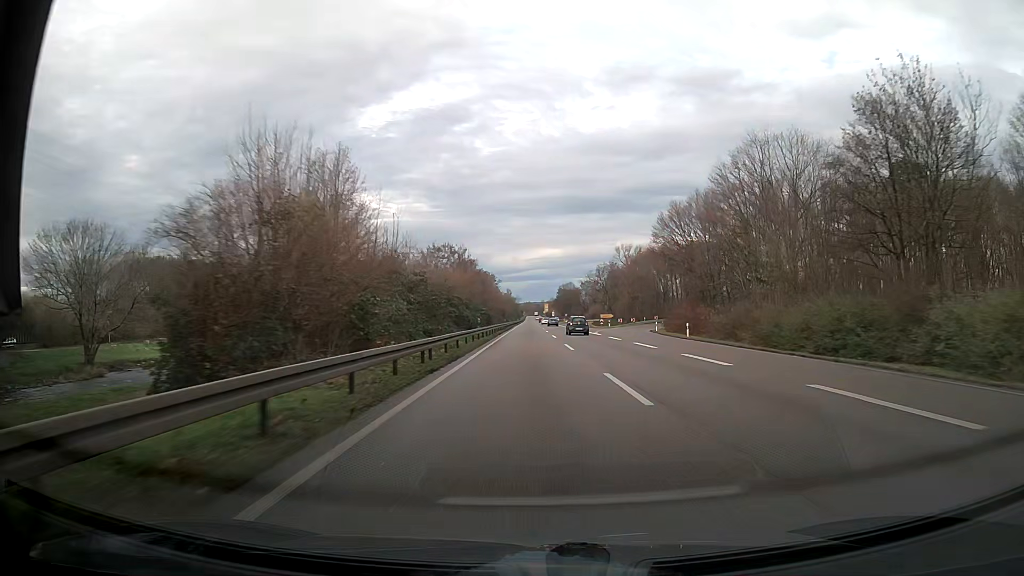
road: trunk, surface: asphalt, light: Day
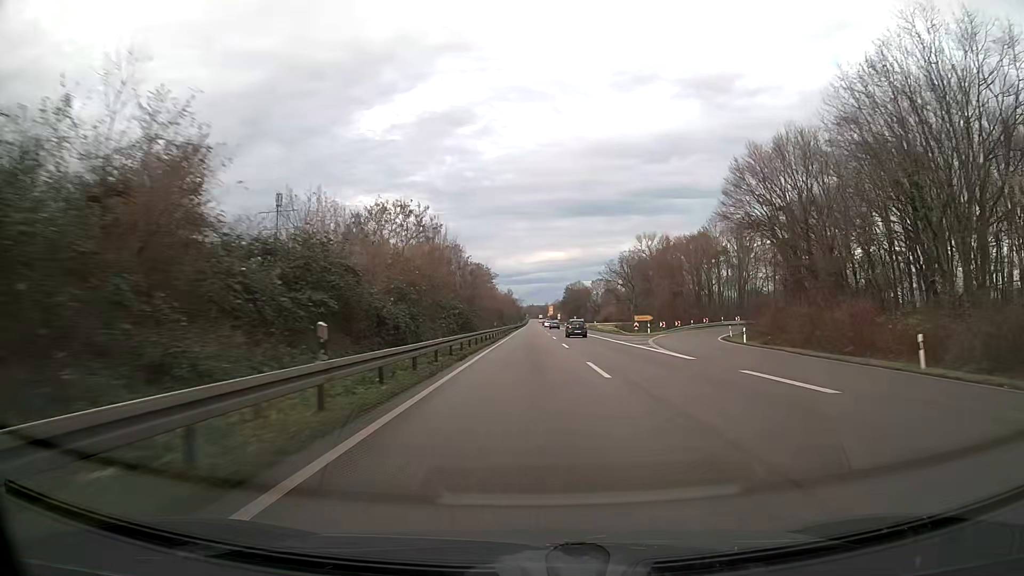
(-0.2, +31.2) m; -1°
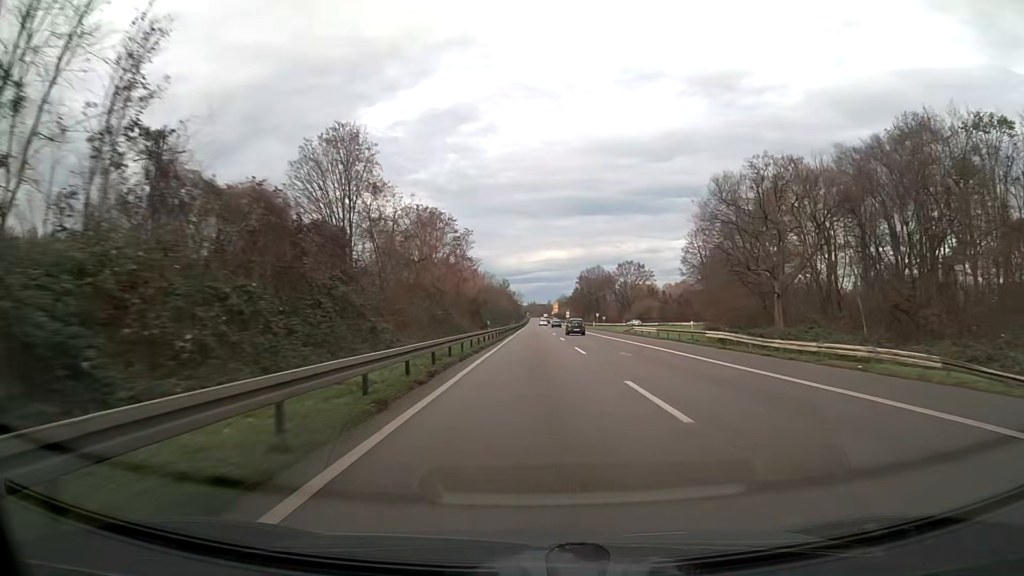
(-0.1, +62.5) m; 0°
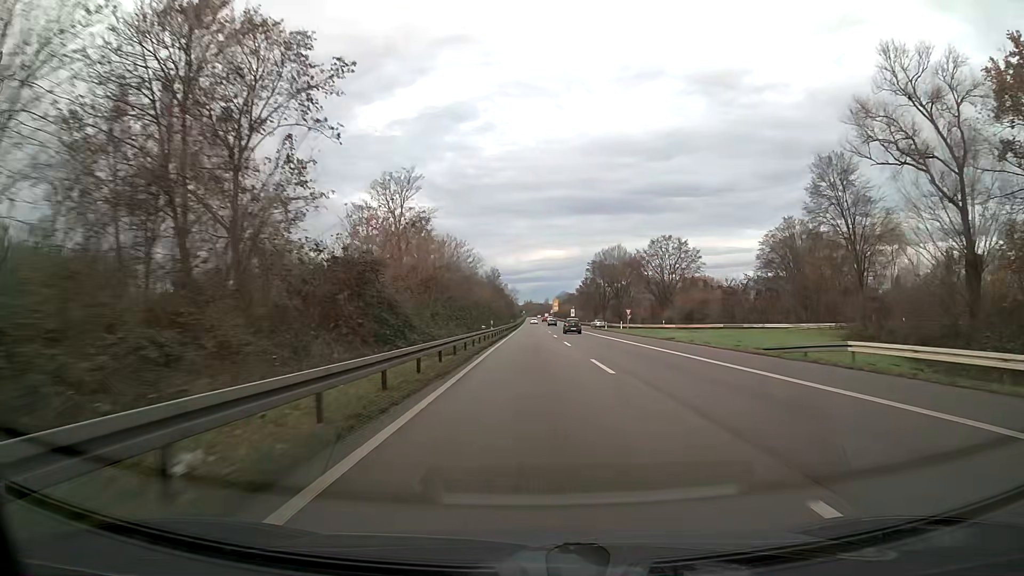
(+0.1, +46.9) m; 0°
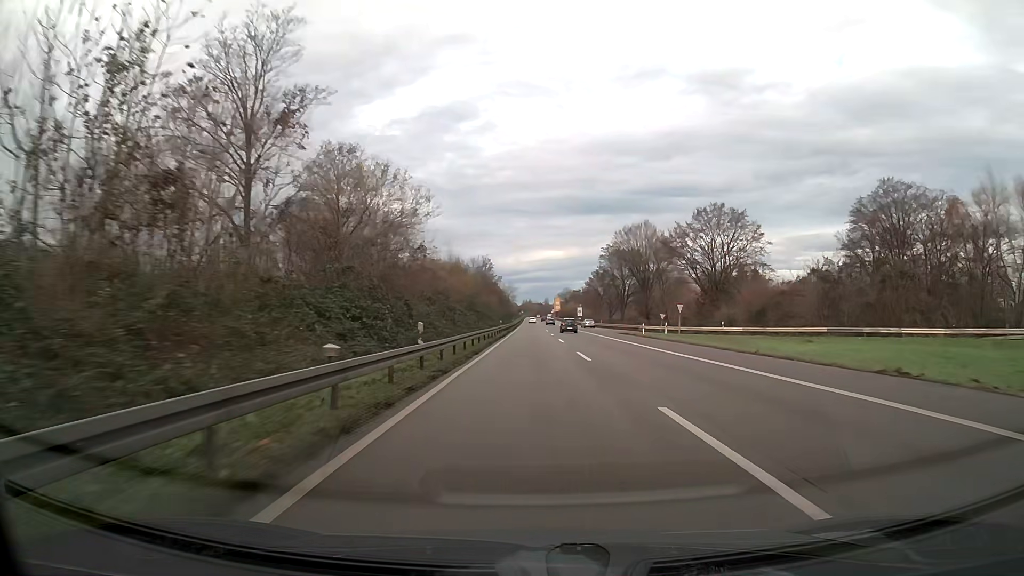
(0.0, +31.3) m; 0°
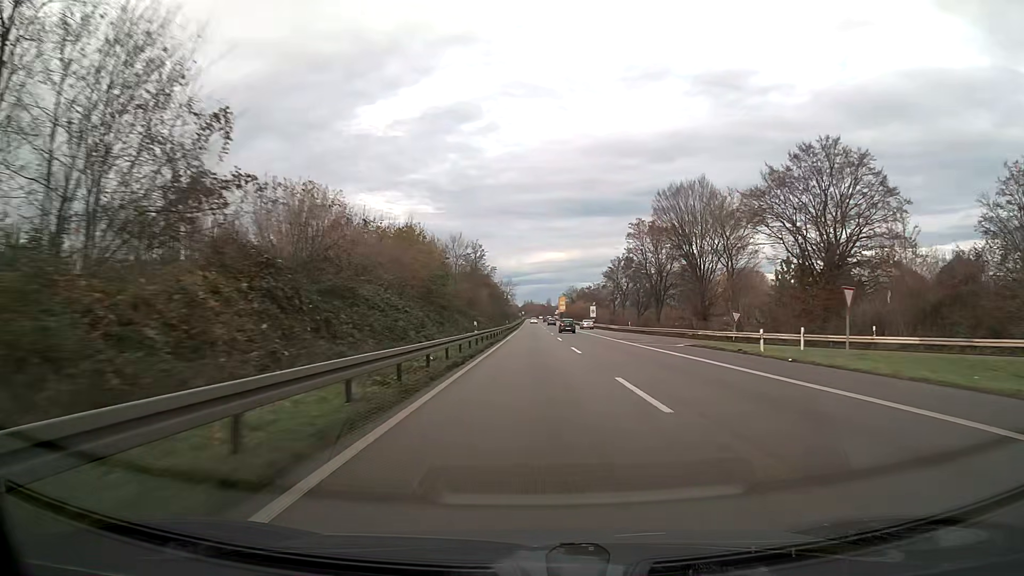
(0.0, +31.3) m; 0°
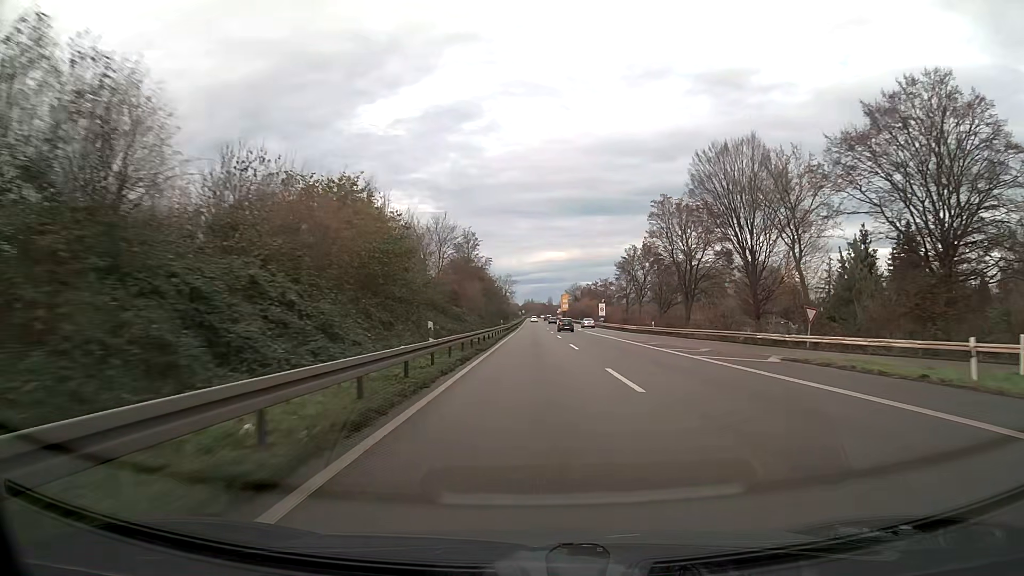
(0.0, +15.6) m; 0°
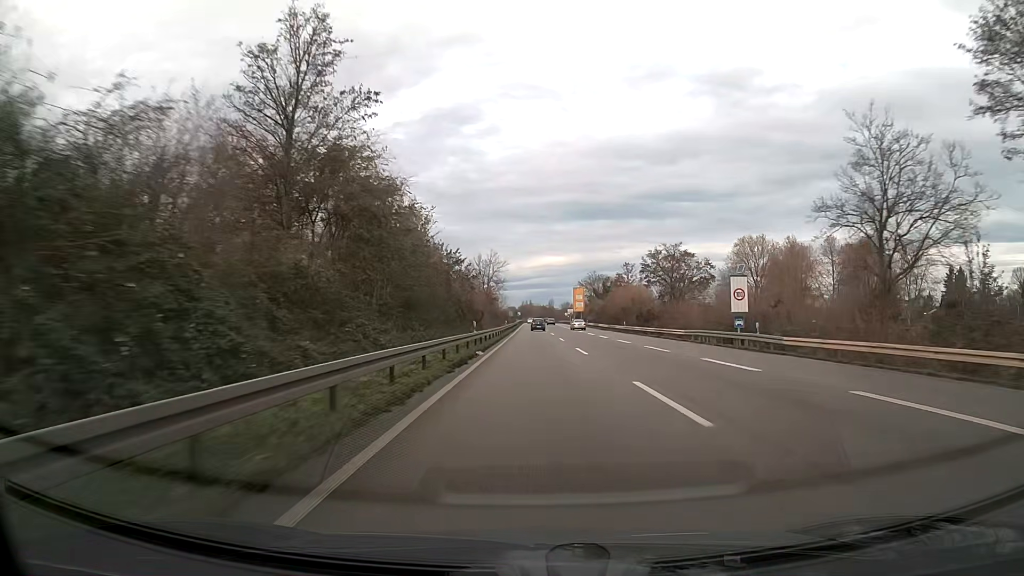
(0.0, +78.1) m; 0°
(0, +10) (0, +20) (0, +30) (0, +40) (0, +50) (0, +60) (0, +70) (0, +80) (0, +90) (0, +100) m
